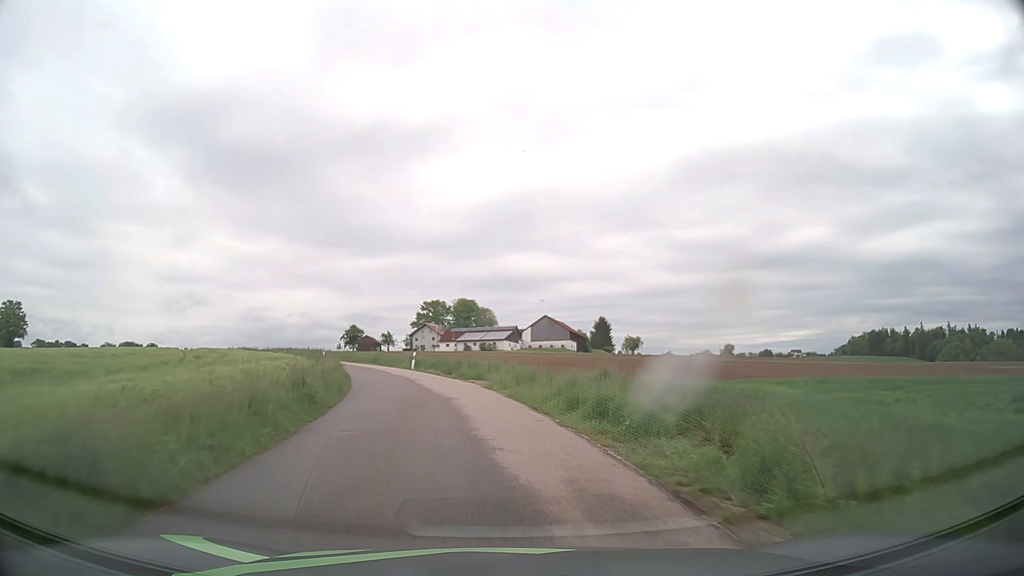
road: unclassified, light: Day
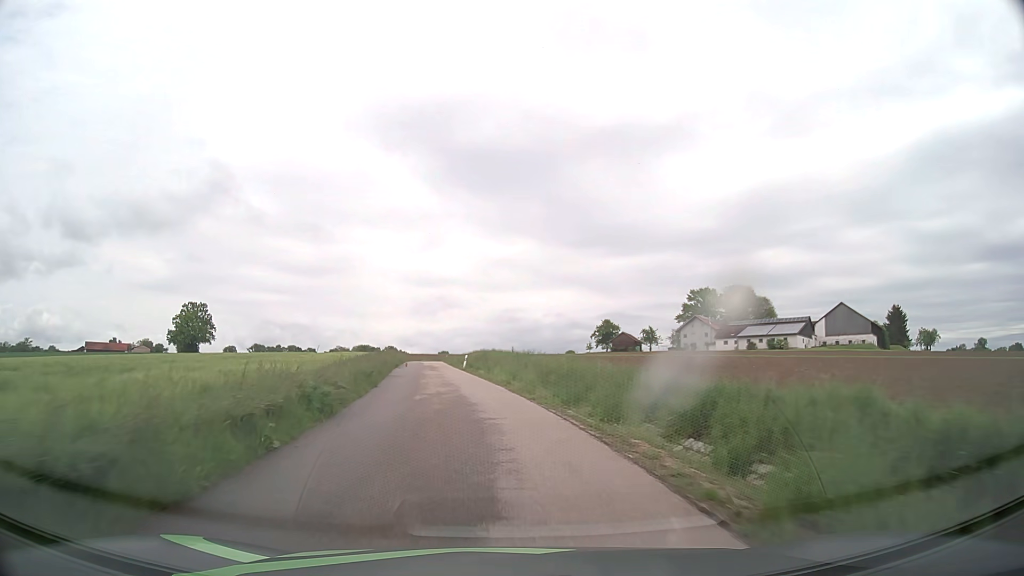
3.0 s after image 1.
(-8.7, +43.3) m; -22°
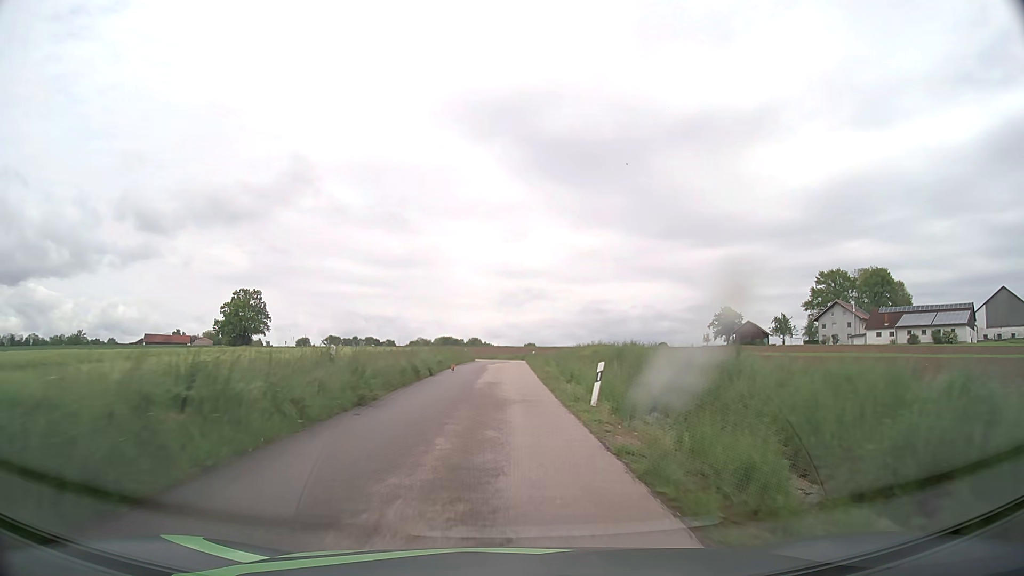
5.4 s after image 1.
(-3.3, +34.5) m; -8°
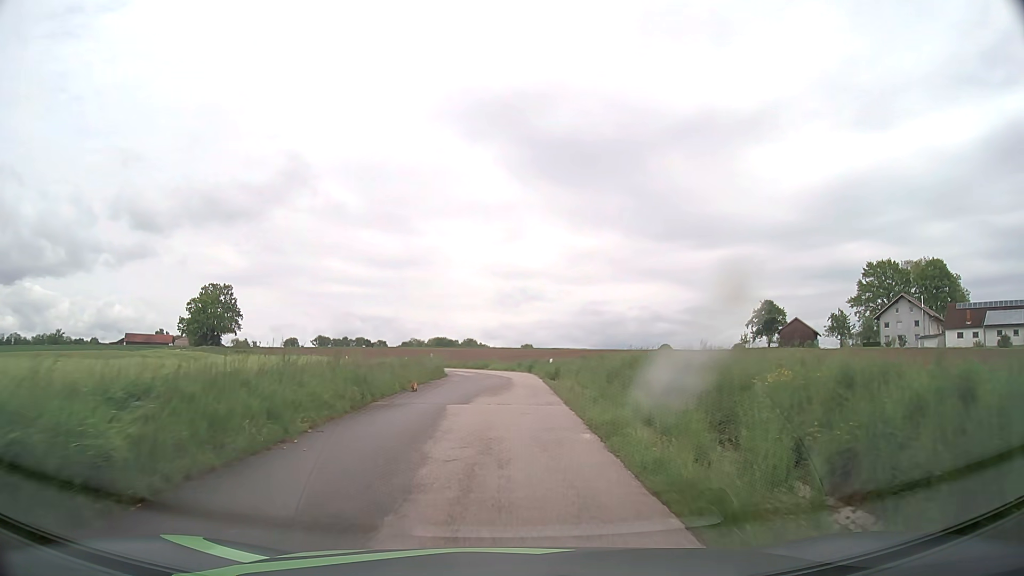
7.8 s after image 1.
(-0.1, +27.2) m; 0°
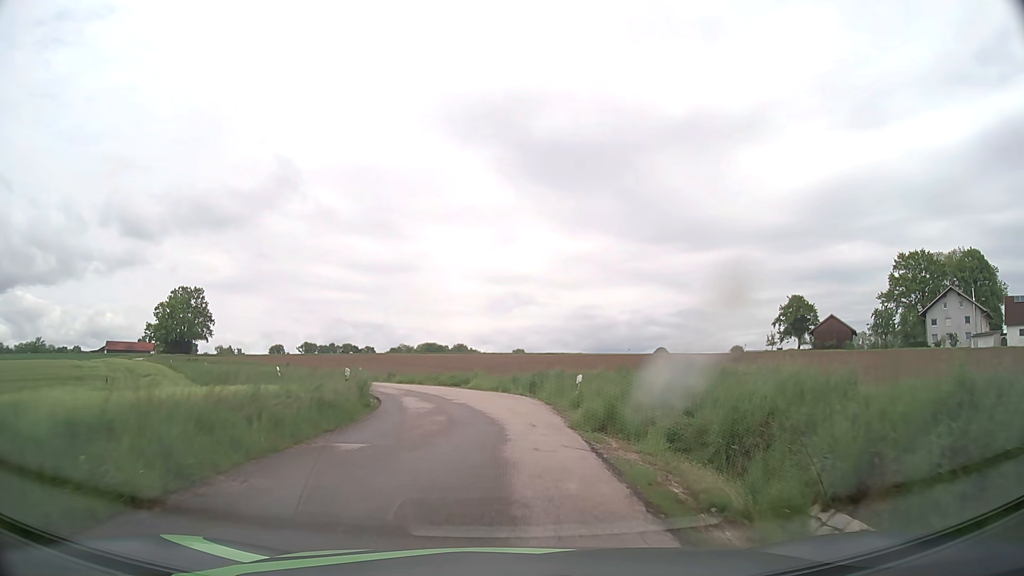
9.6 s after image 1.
(+0.2, +18.0) m; +1°
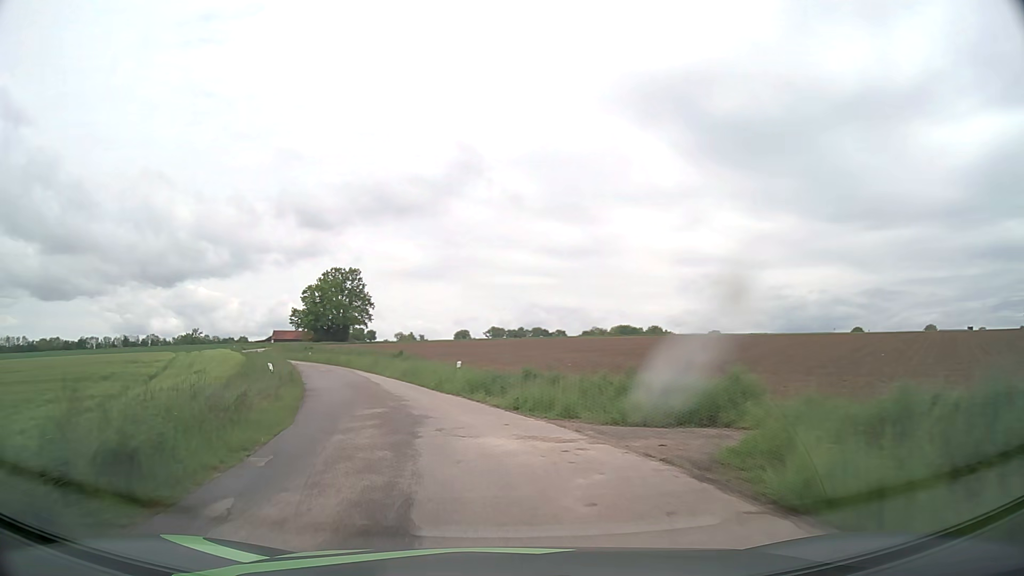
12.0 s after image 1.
(-1.7, +27.3) m; -15°
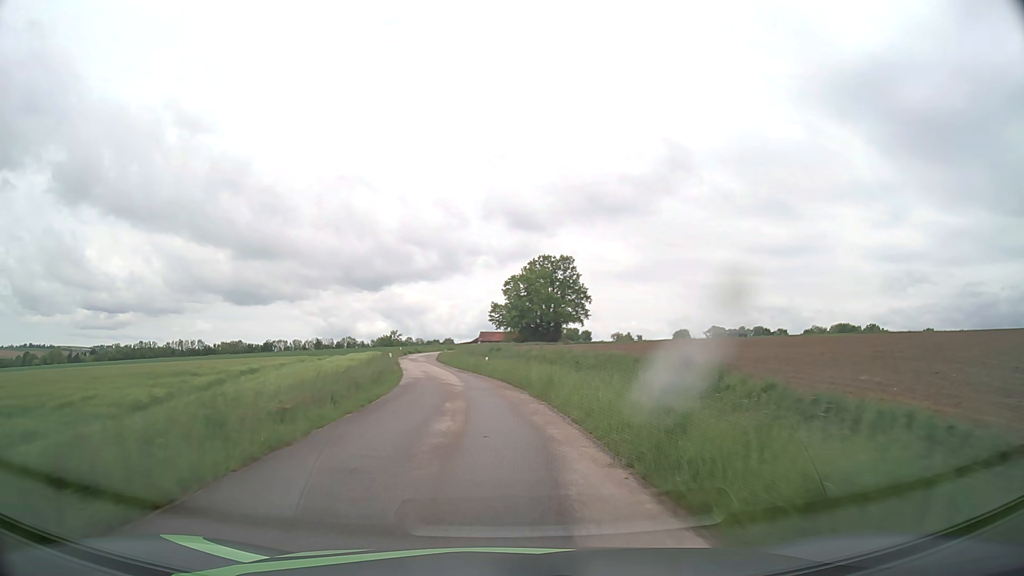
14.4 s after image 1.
(-7.2, +31.7) m; -19°
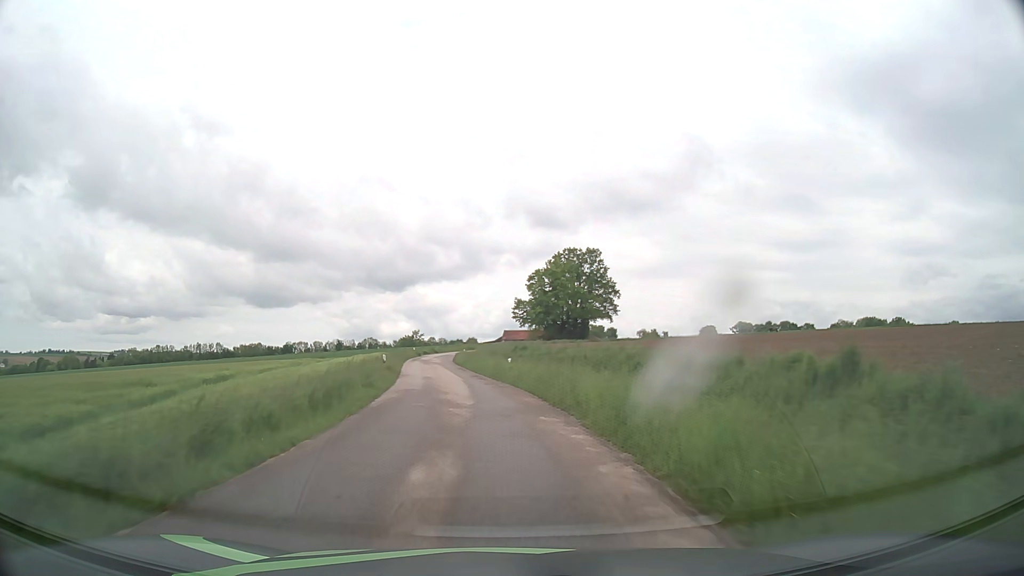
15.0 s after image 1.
(-0.2, +9.3) m; -2°
(0, +10) (-1, +20) (-2, +30) (-4, +40) (-5, +50) (-6, +60) (-7, +70) (-8, +80) (-8, +90) (-6, +99) m
